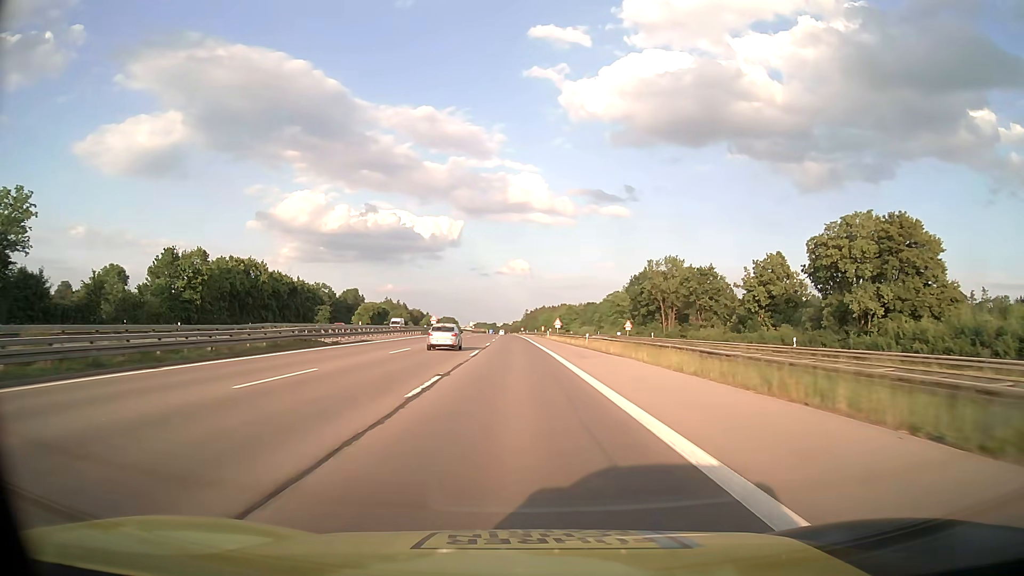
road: motorway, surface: asphalt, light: Day
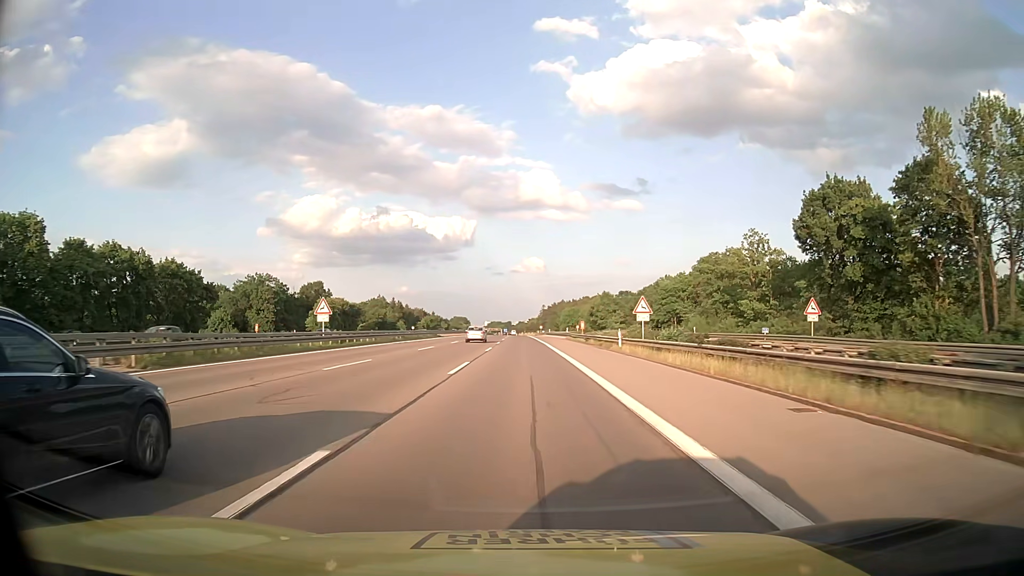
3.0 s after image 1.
(-1.2, +66.3) m; -1°
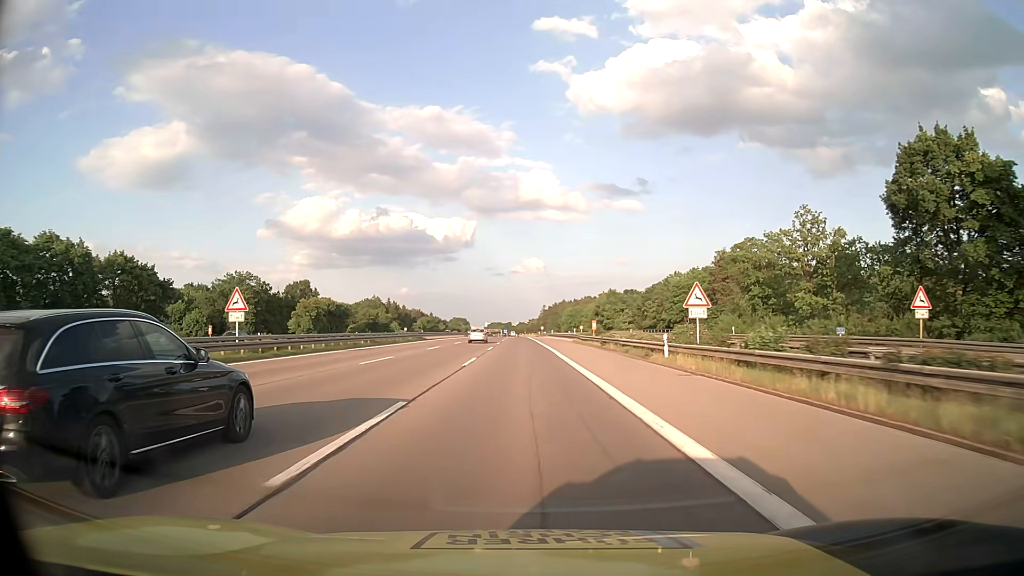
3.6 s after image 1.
(0.0, +13.3) m; 0°
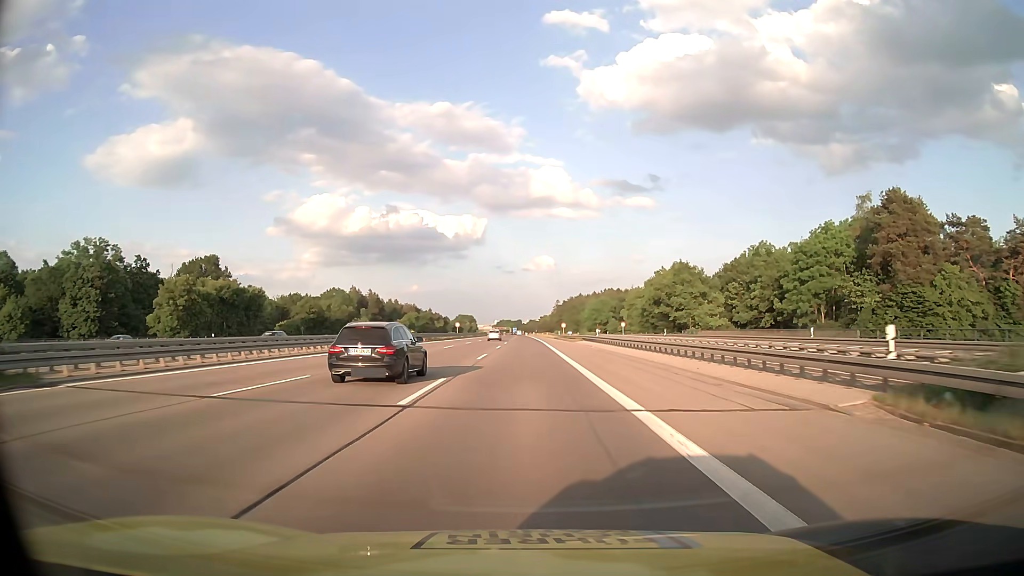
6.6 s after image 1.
(-0.4, +66.3) m; -1°
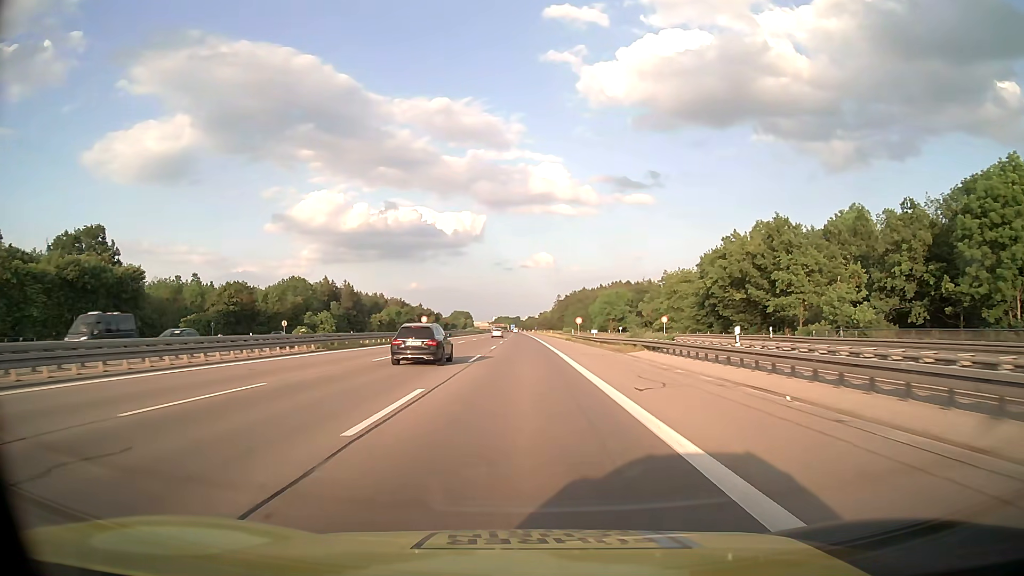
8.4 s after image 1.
(0.0, +39.7) m; 0°
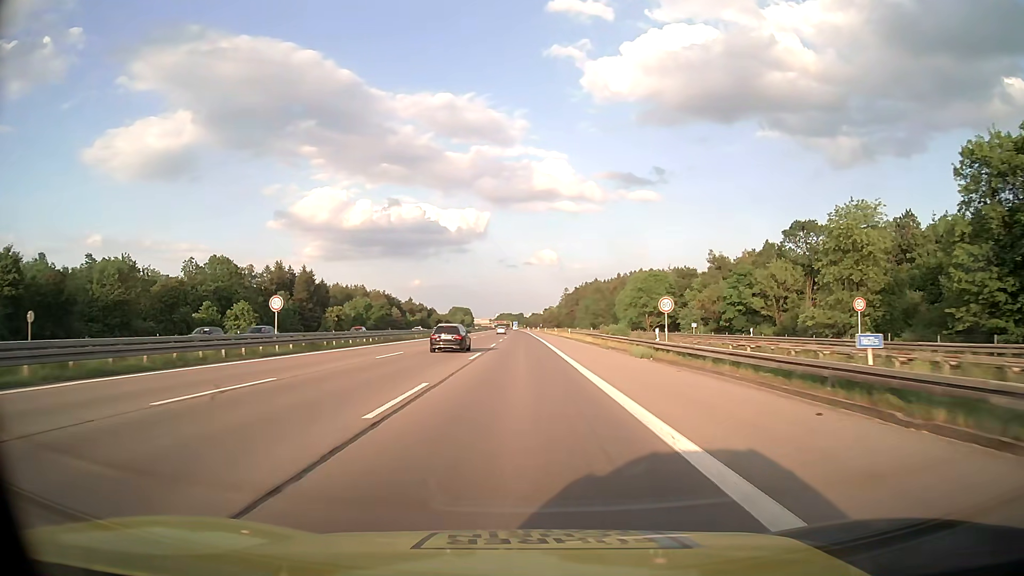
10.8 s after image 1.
(-0.1, +53.1) m; 0°
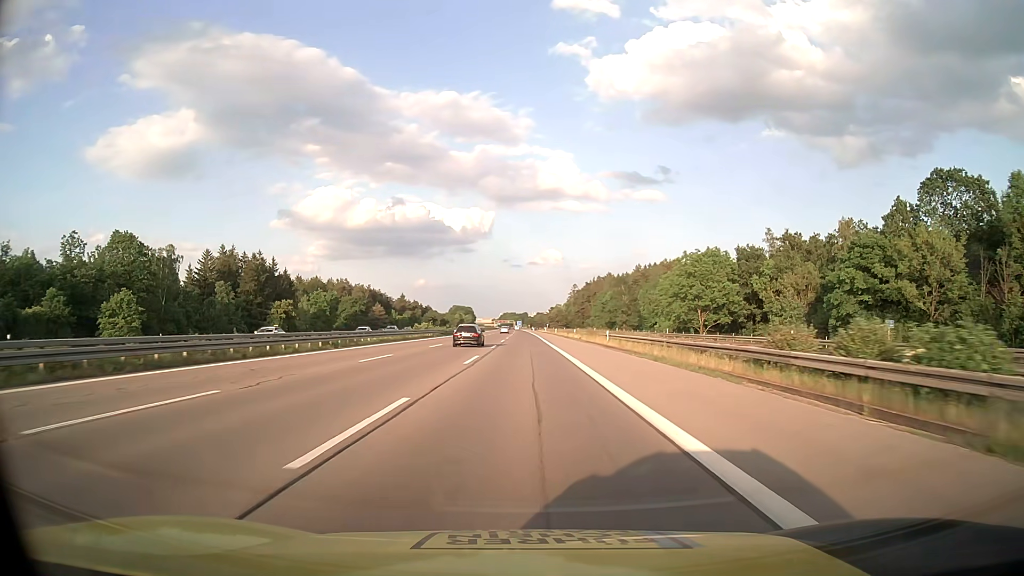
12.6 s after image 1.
(-0.2, +39.8) m; 0°
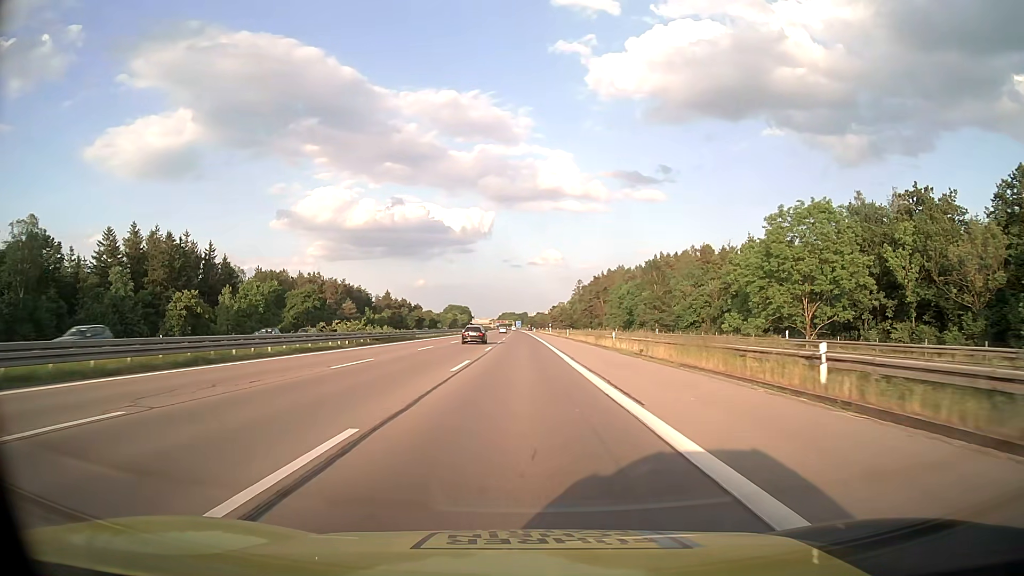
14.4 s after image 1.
(0.0, +39.8) m; 0°
(0, +10) (0, +20) (0, +30) (0, +40) (0, +50) (0, +60) (0, +70) (0, +80) (-1, +90) (-1, +100) m
